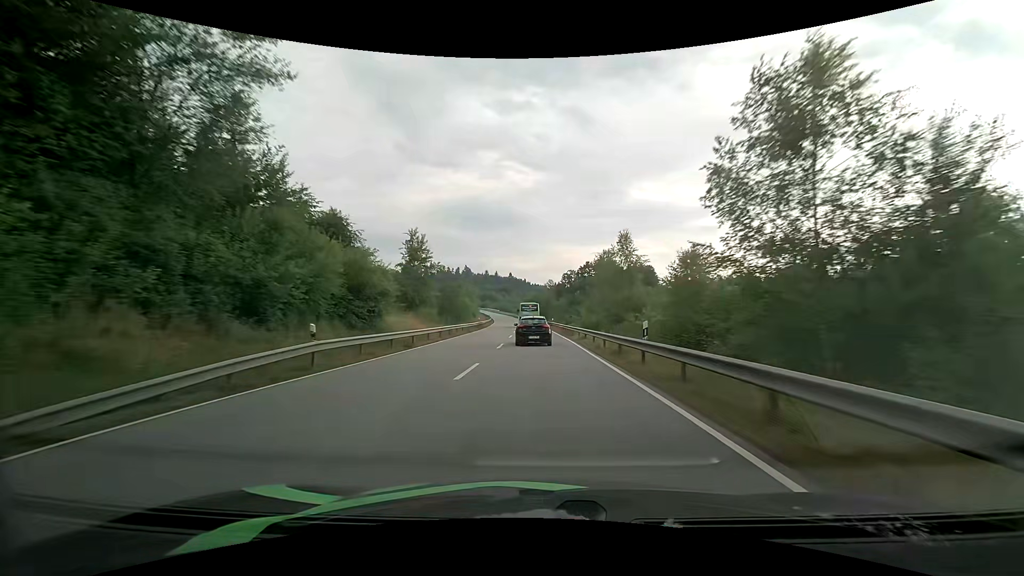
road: primary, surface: asphalt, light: Day
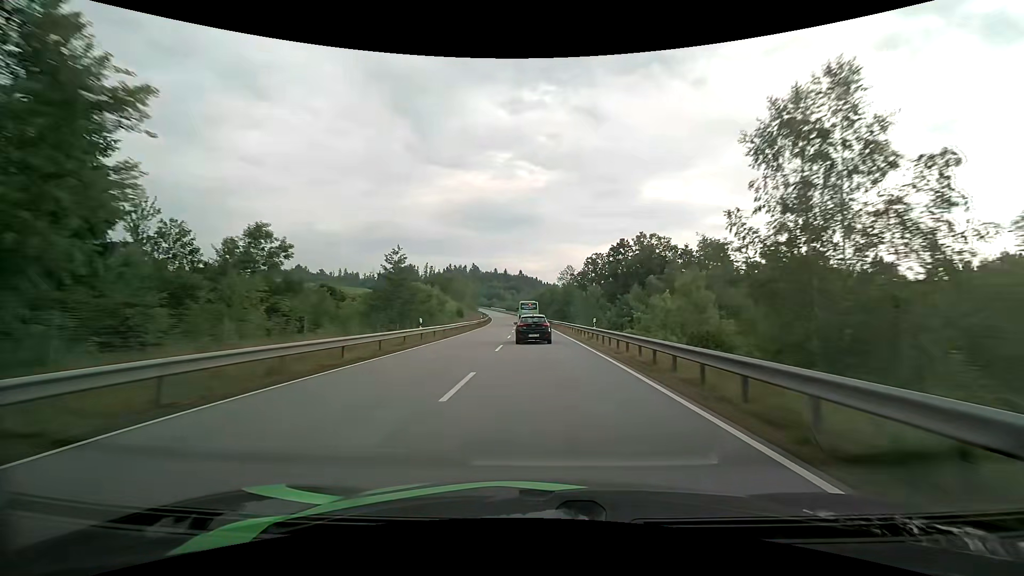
(-0.5, +38.8) m; -1°
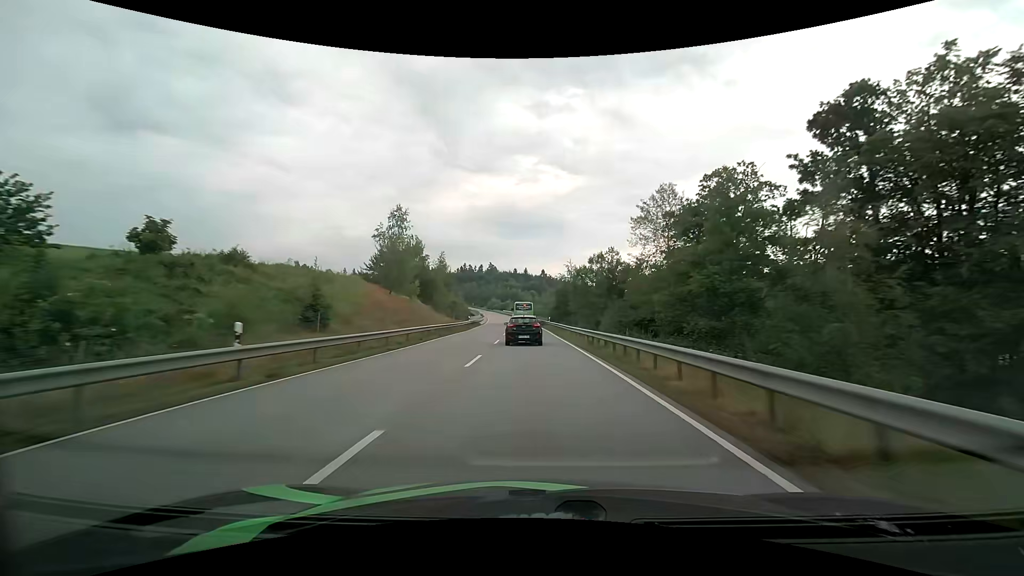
(-1.3, +65.7) m; -3°
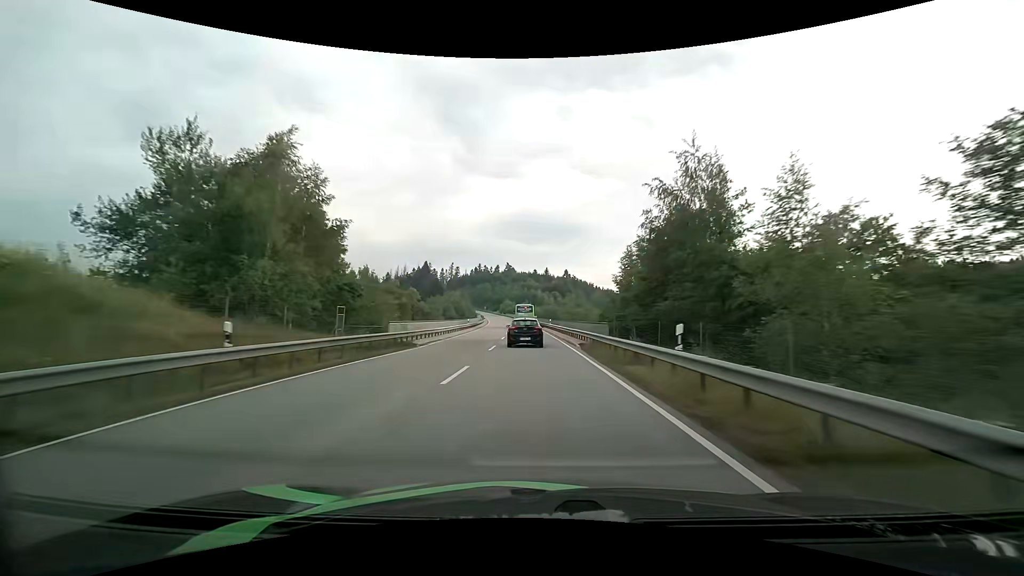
(-1.2, +51.0) m; -3°
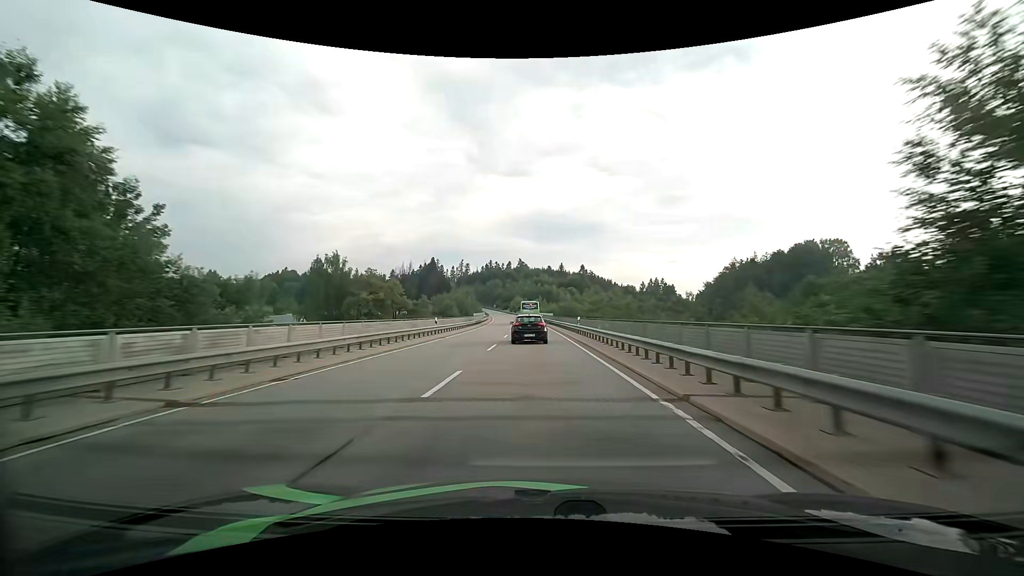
(-0.3, +26.3) m; -2°
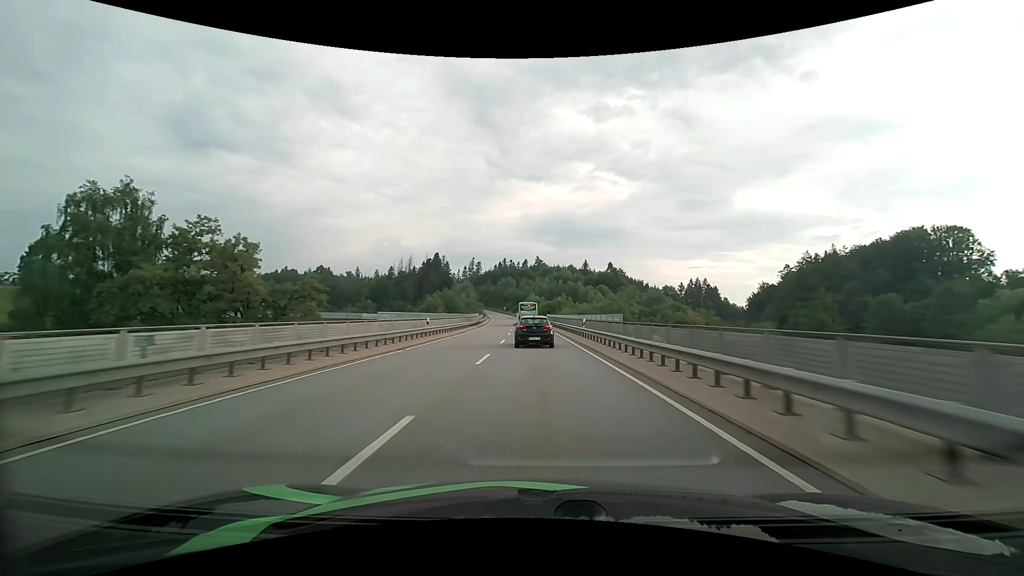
(-1.0, +53.4) m; -2°
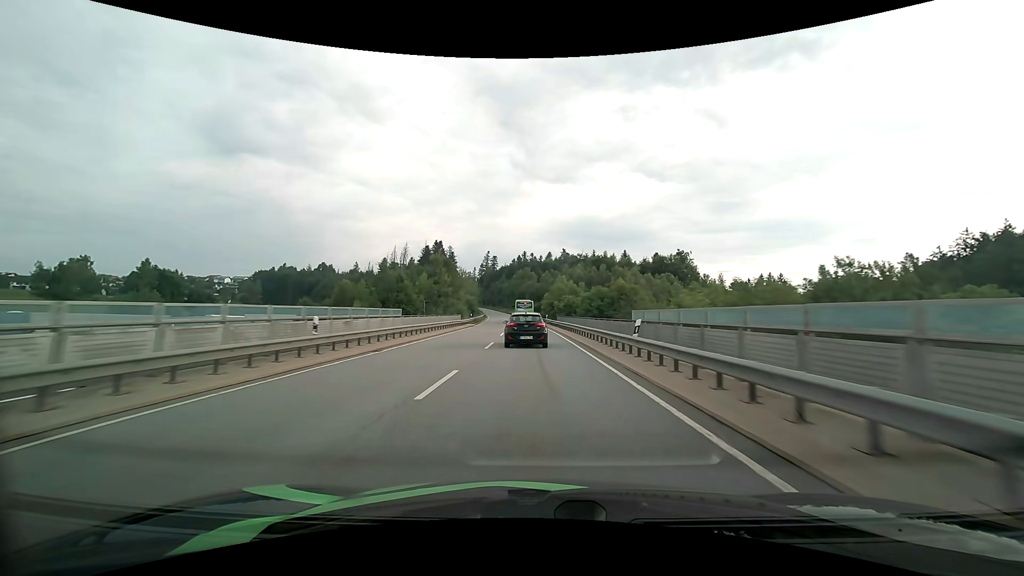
(-1.6, +66.1) m; -3°
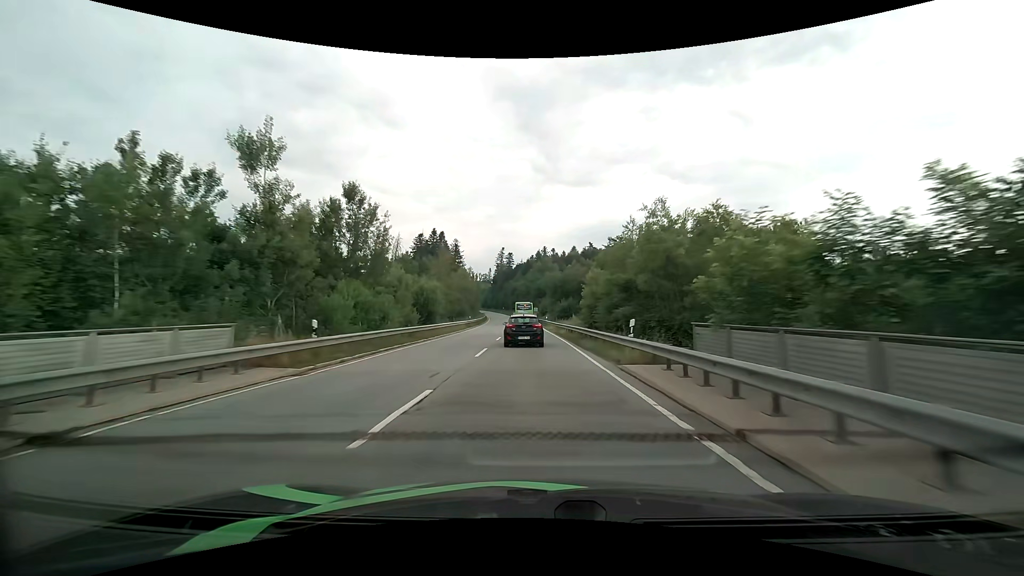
(-1.1, +50.1) m; -3°
(0, +10) (0, +20) (0, +30) (-1, +40) (-1, +50) (-1, +60) (-2, +70) (-2, +80) (-3, +90) (-4, +100) m
